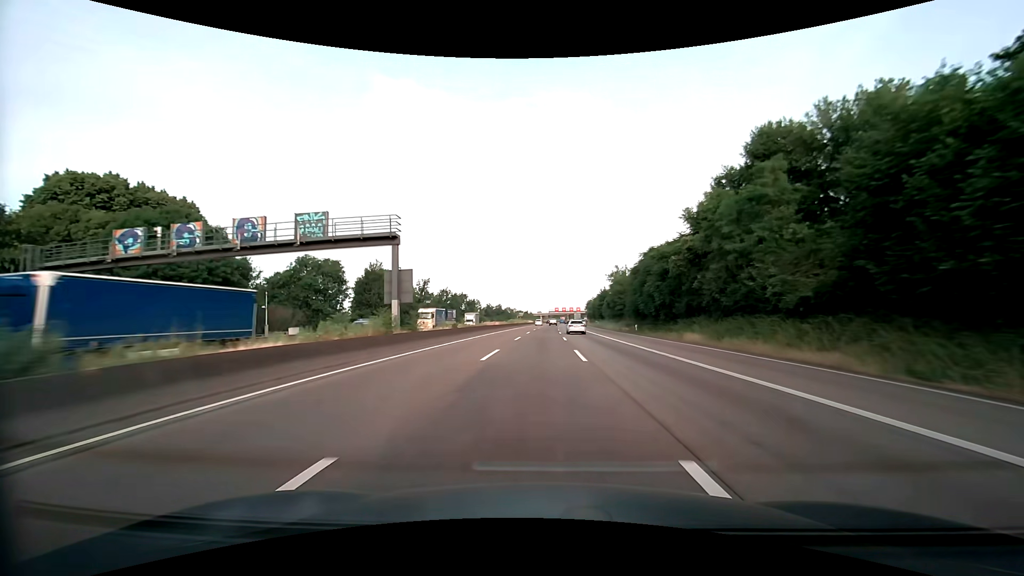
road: motorway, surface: asphalt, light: Day
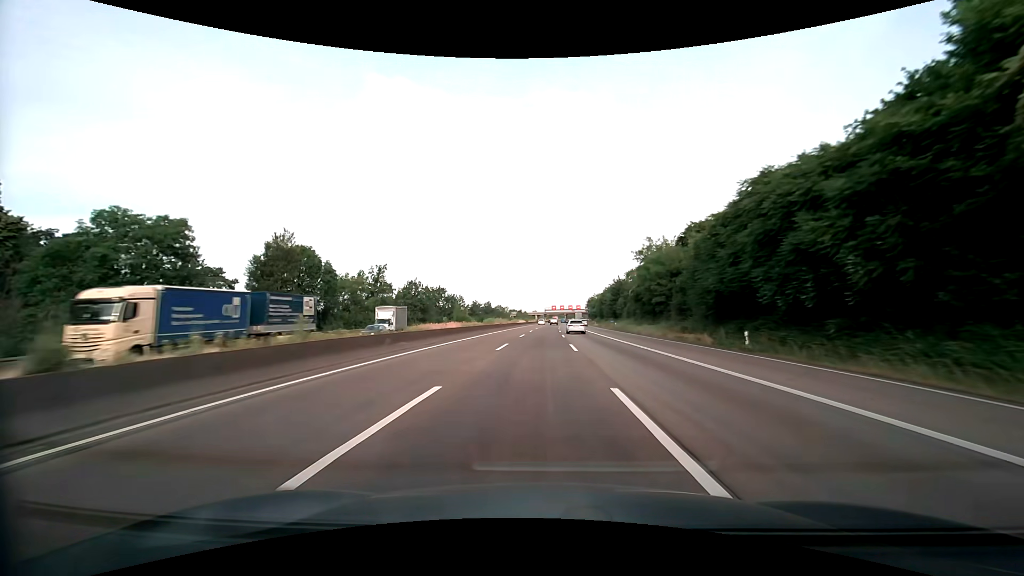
(+0.1, +30.7) m; 0°
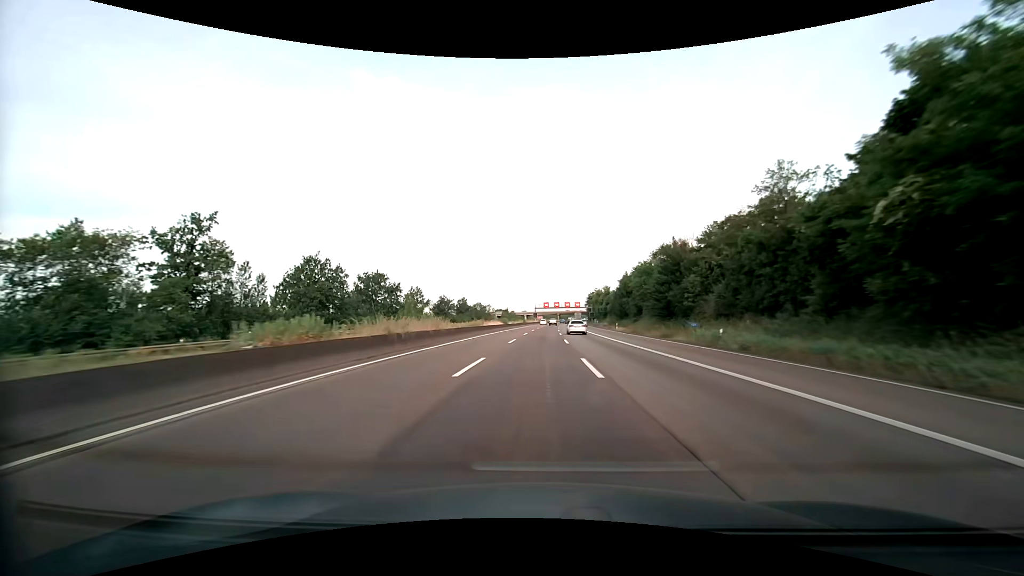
(+0.4, +46.2) m; +1°
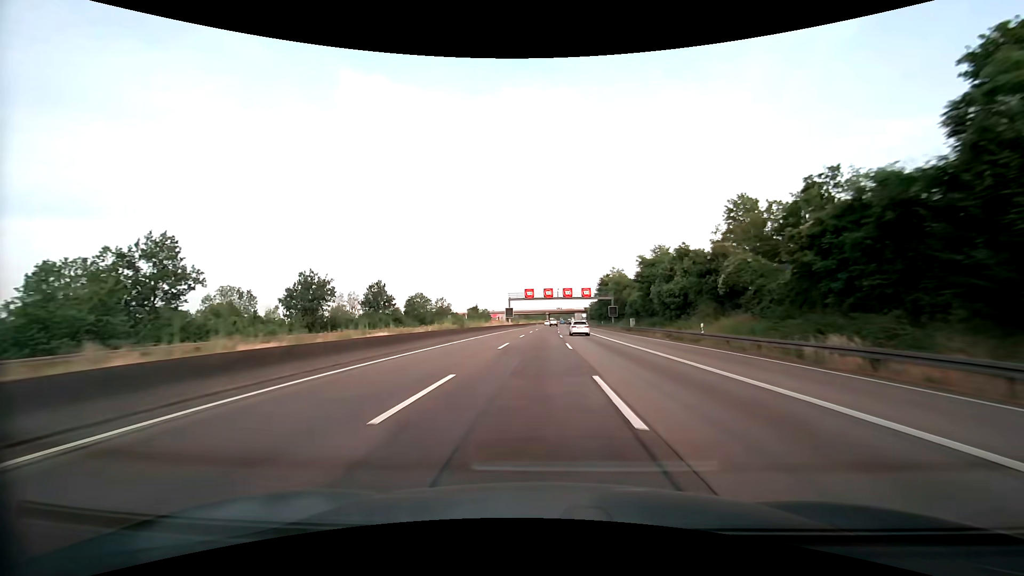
(+1.1, +77.3) m; +2°
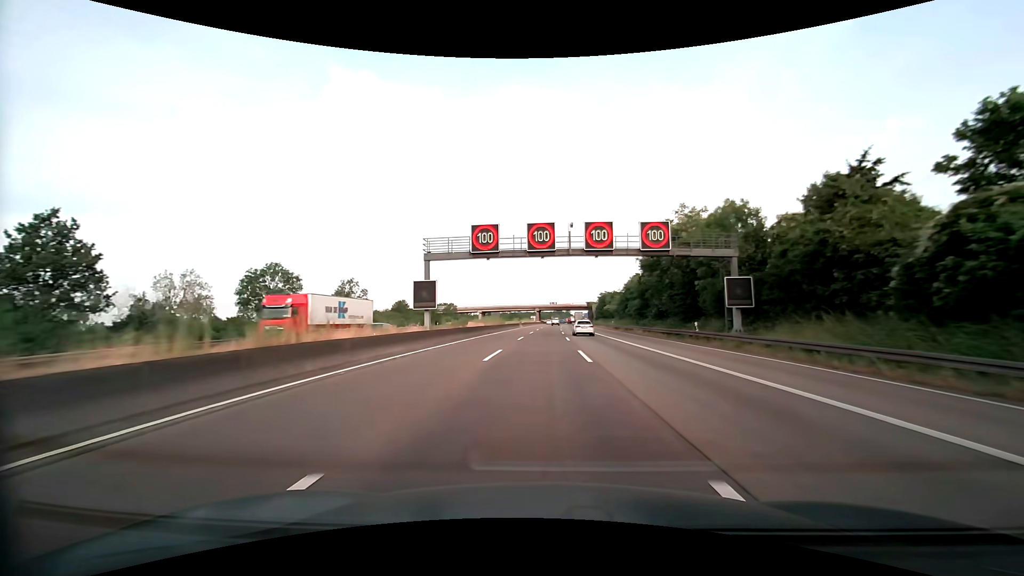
(+0.4, +62.0) m; +1°
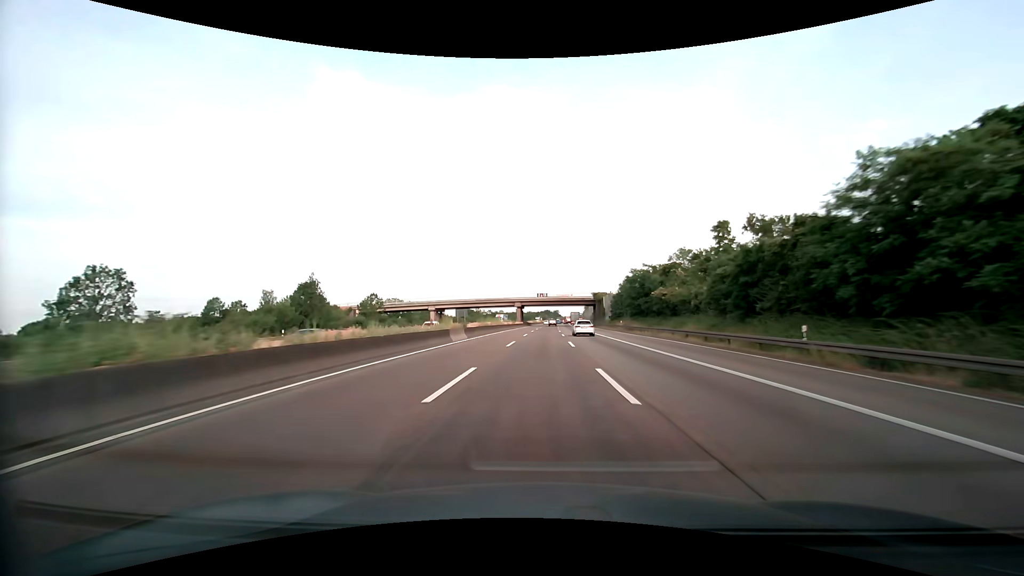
(+0.8, +62.2) m; +2°
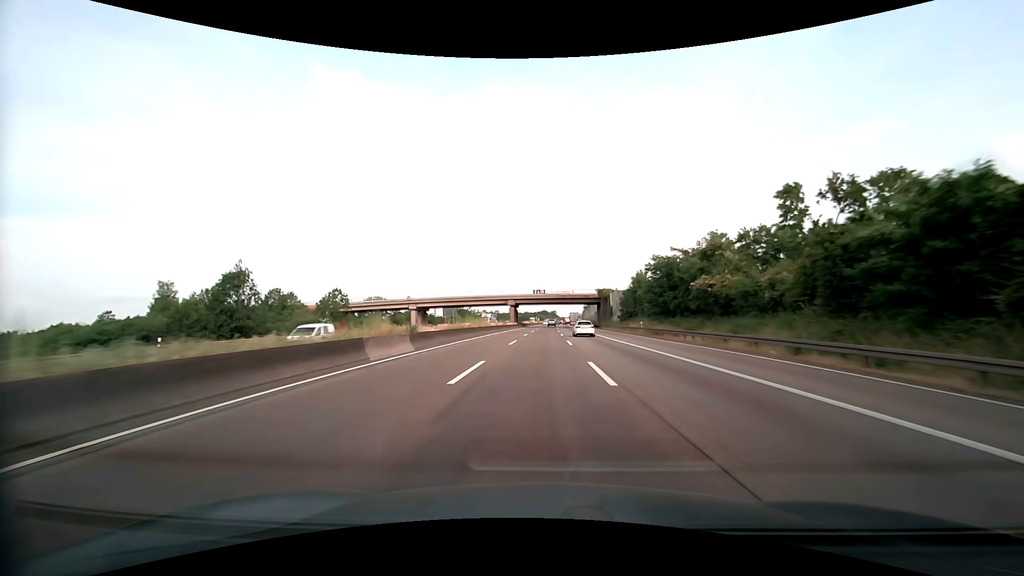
(0.0, +15.6) m; 0°
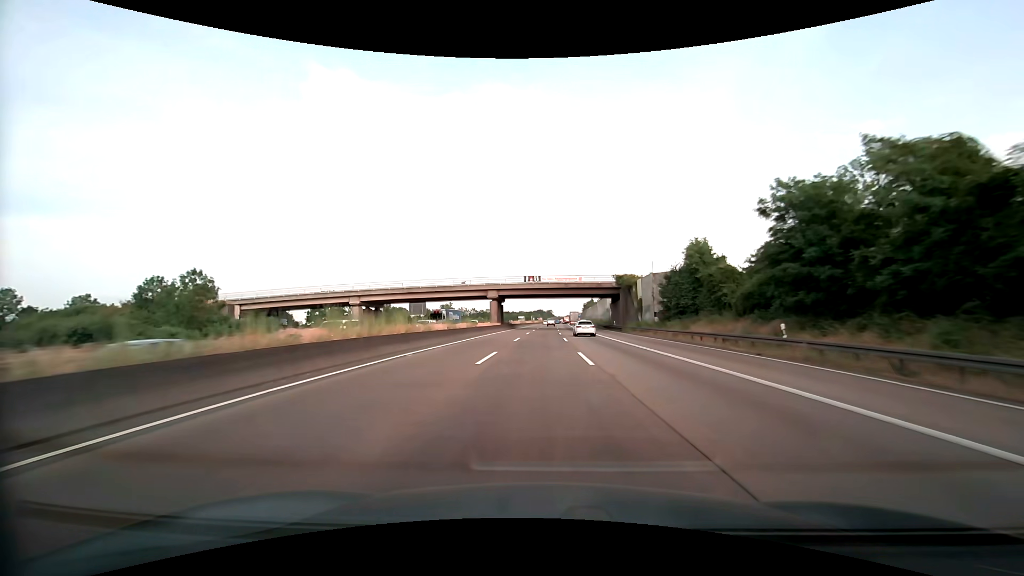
(0.0, +31.2) m; 0°
(0, +10) (0, +20) (0, +30) (0, +40) (0, +50) (0, +60) (+1, +70) (+1, +80) (+1, +90) (+1, +100) m
